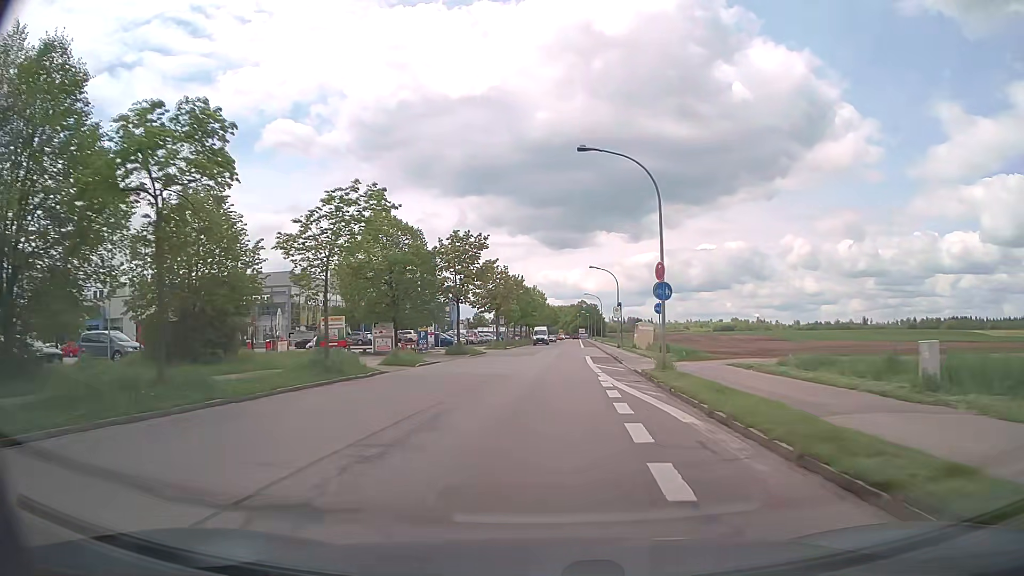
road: tertiary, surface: asphalt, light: Day
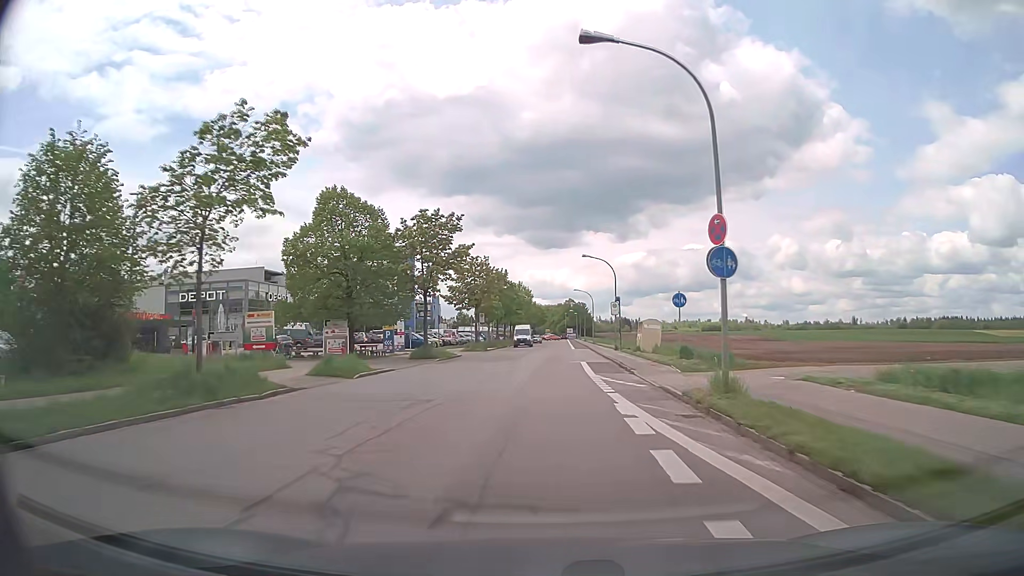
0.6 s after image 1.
(+0.1, +8.4) m; +1°
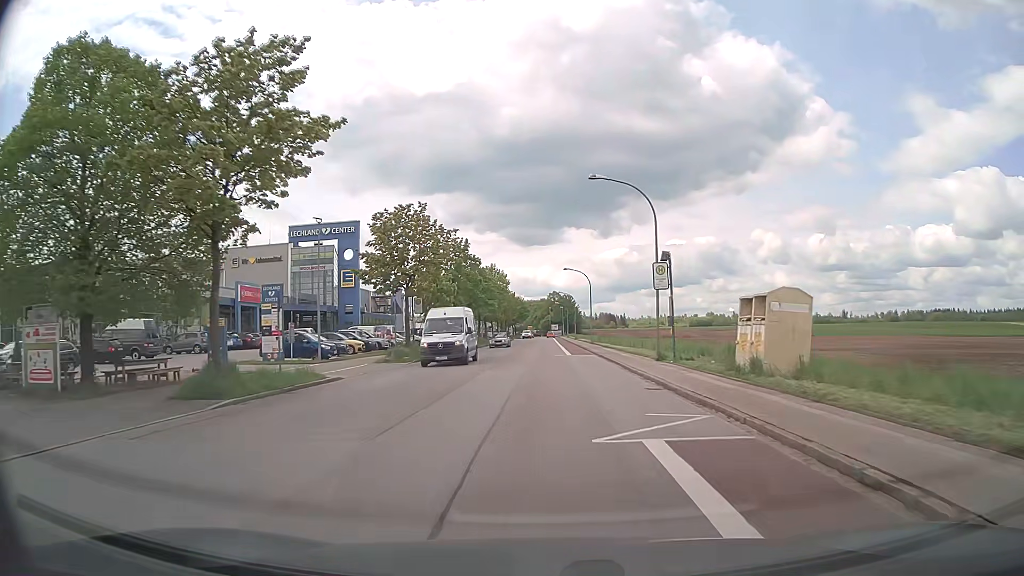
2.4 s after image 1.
(+0.4, +25.2) m; +2°
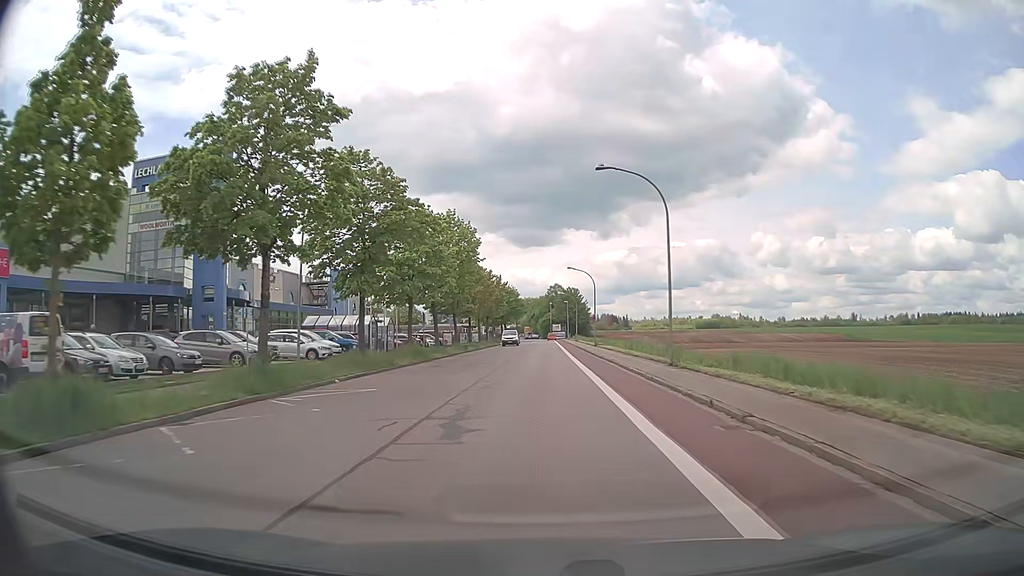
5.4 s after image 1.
(+0.1, +40.1) m; 0°
(0, +10) (0, +20) (0, +30) (0, +40) (0, +50) (0, +60) (+1, +70) (+1, +80) (+1, +90) (+1, +100) m
